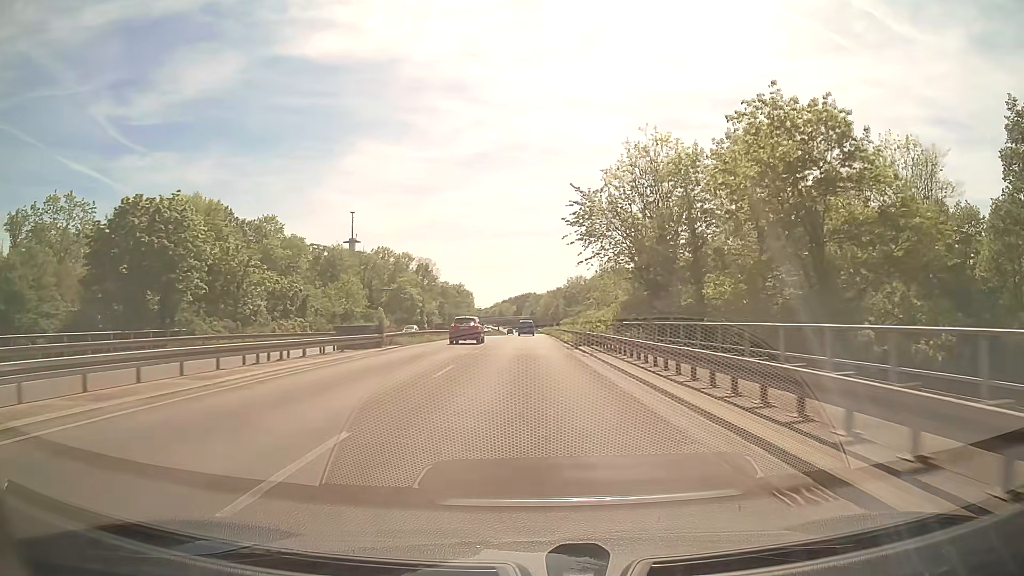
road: trunk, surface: asphalt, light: Day
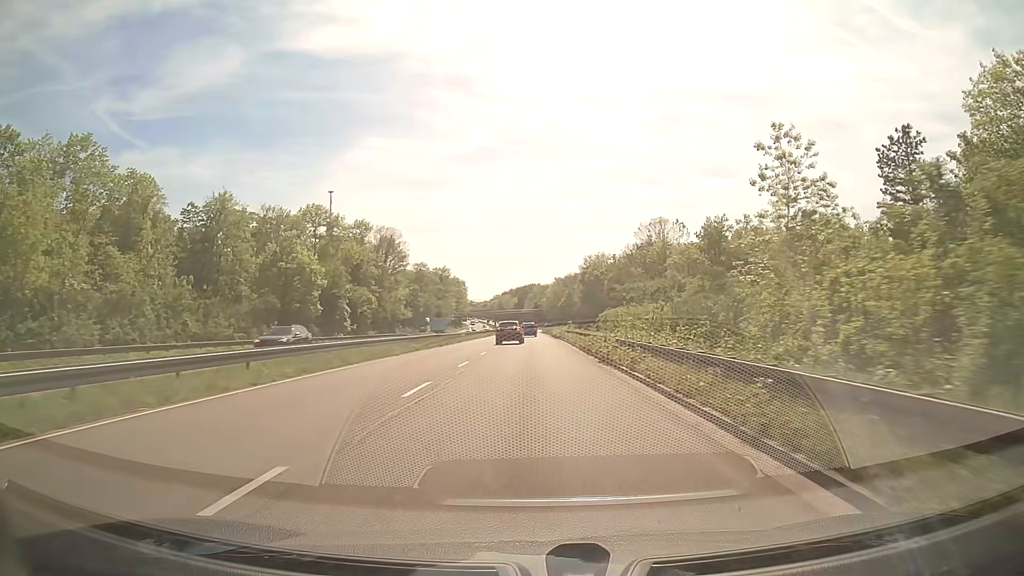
(-0.3, +60.9) m; 0°
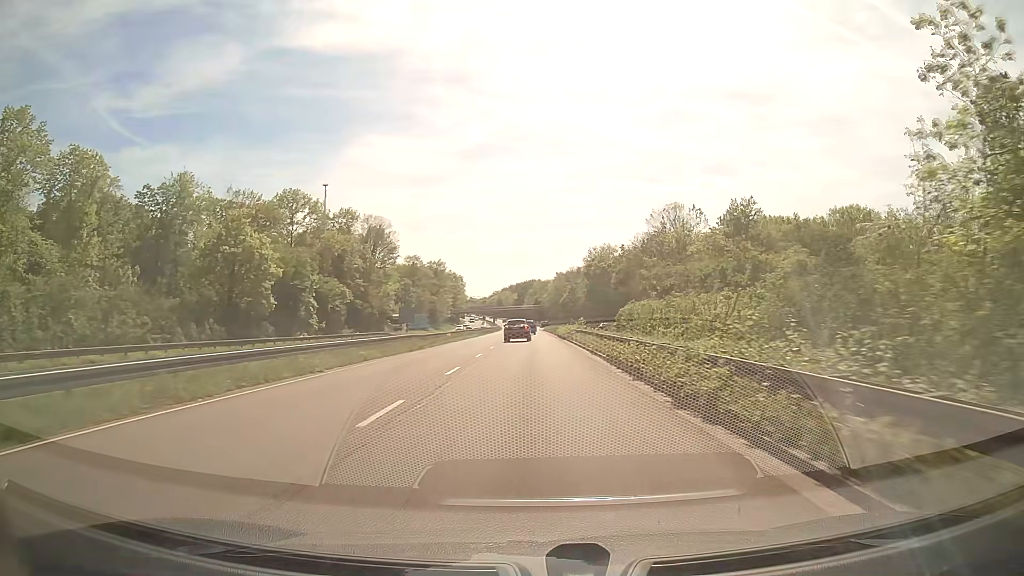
(0.0, +12.2) m; 0°
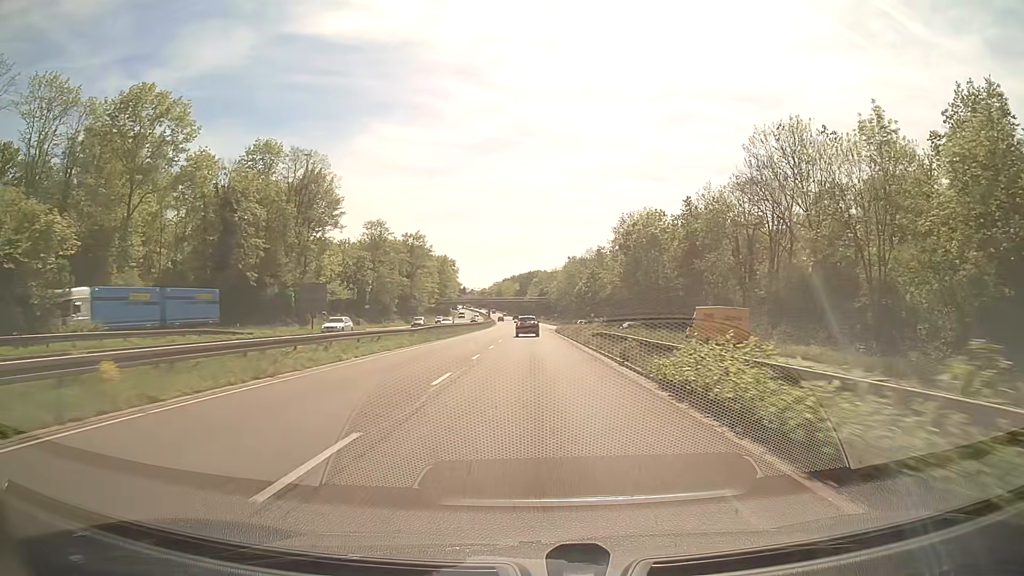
(0.0, +48.7) m; 0°
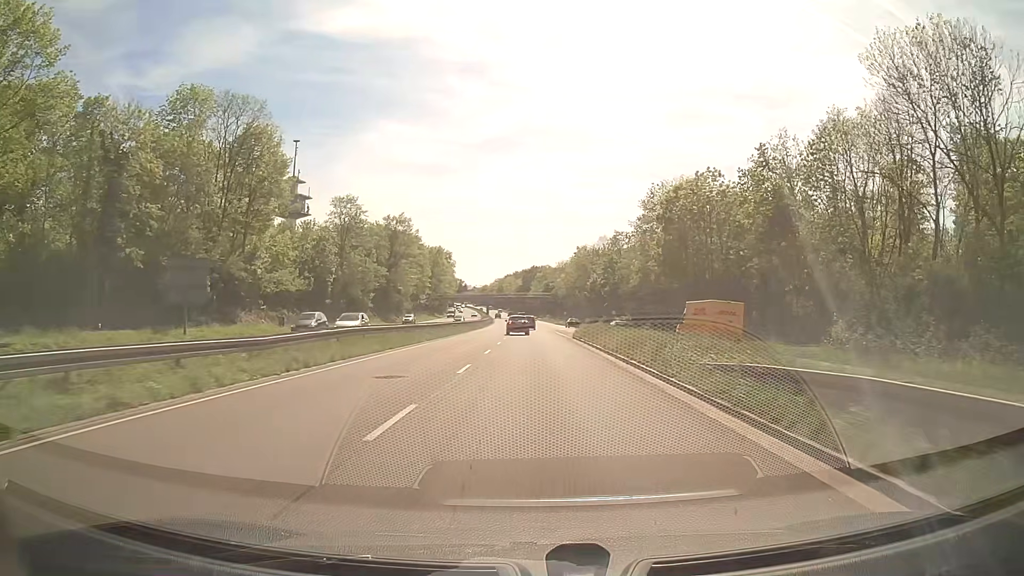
(-0.1, +24.2) m; -1°
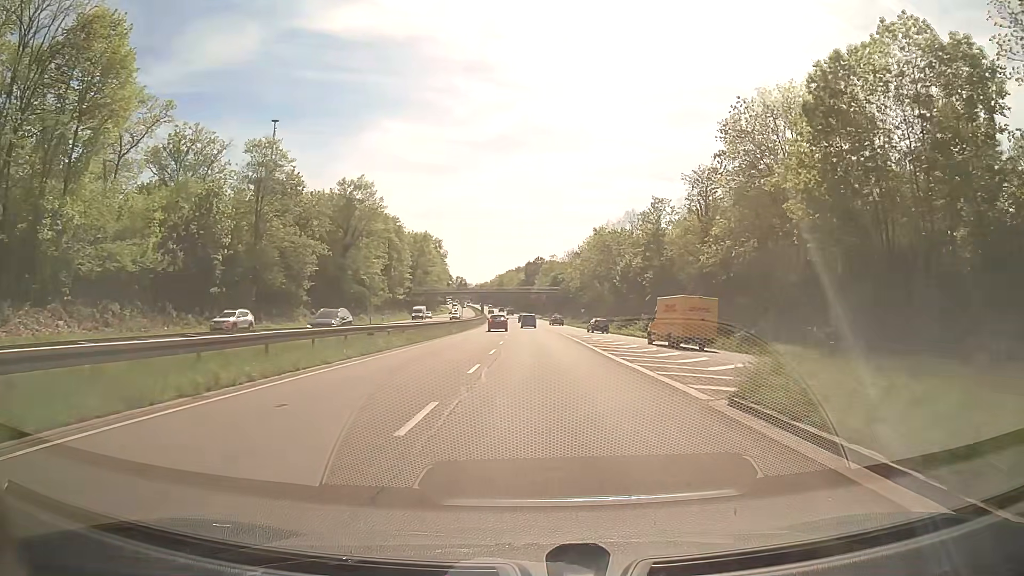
(0.0, +35.6) m; 0°
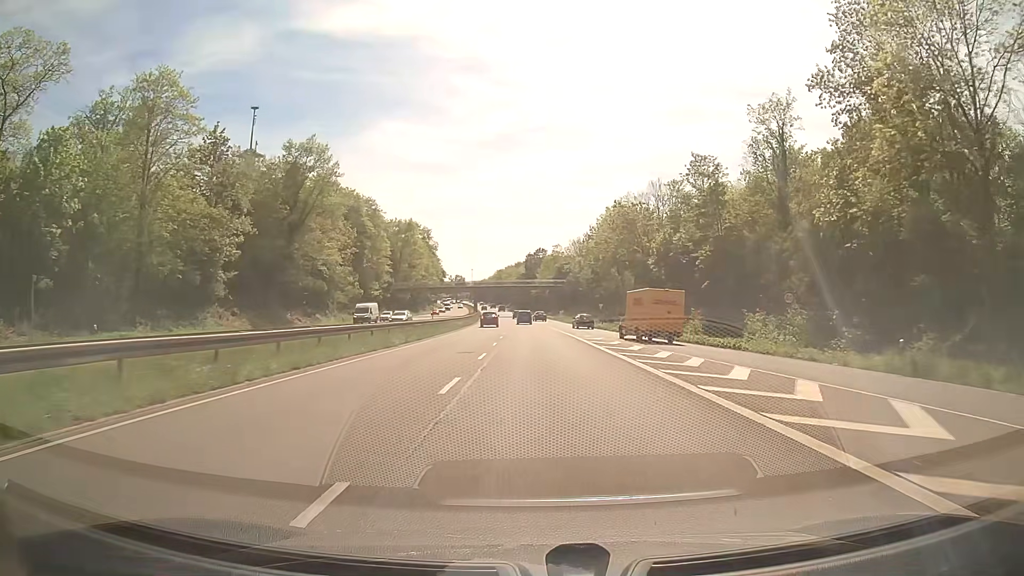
(0.0, +23.2) m; 0°
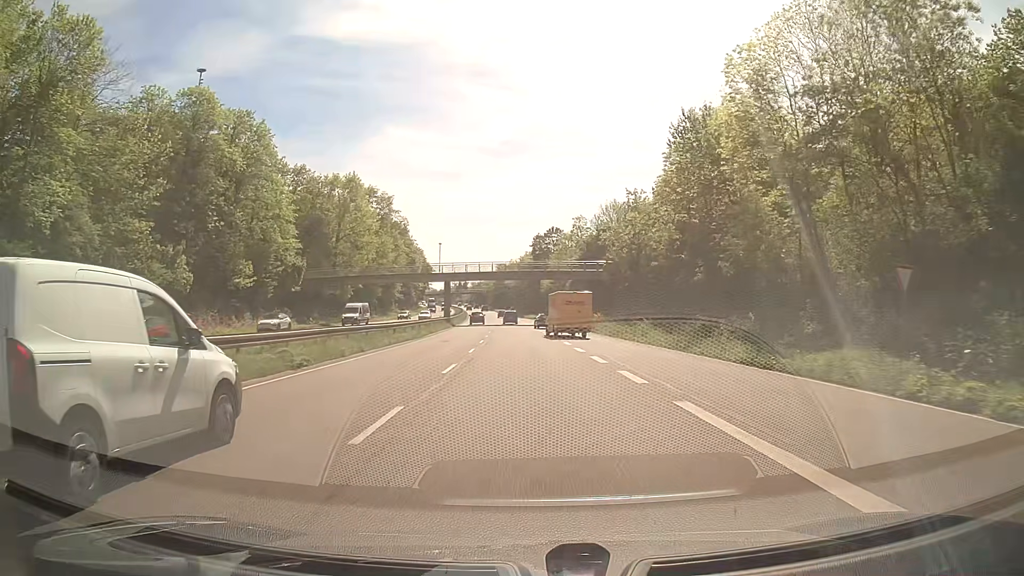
(-0.6, +58.0) m; -1°
(0, +10) (0, +20) (0, +30) (-1, +40) (-1, +50) (-1, +60) (-2, +70) (-2, +80) (-3, +90) (-3, +100) m
